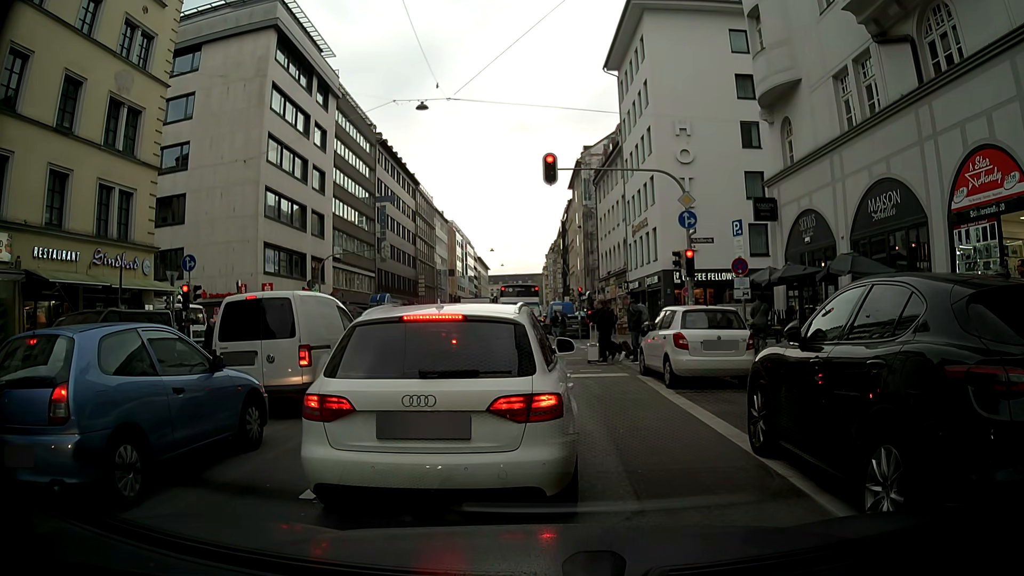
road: secondary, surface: asphalt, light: Day
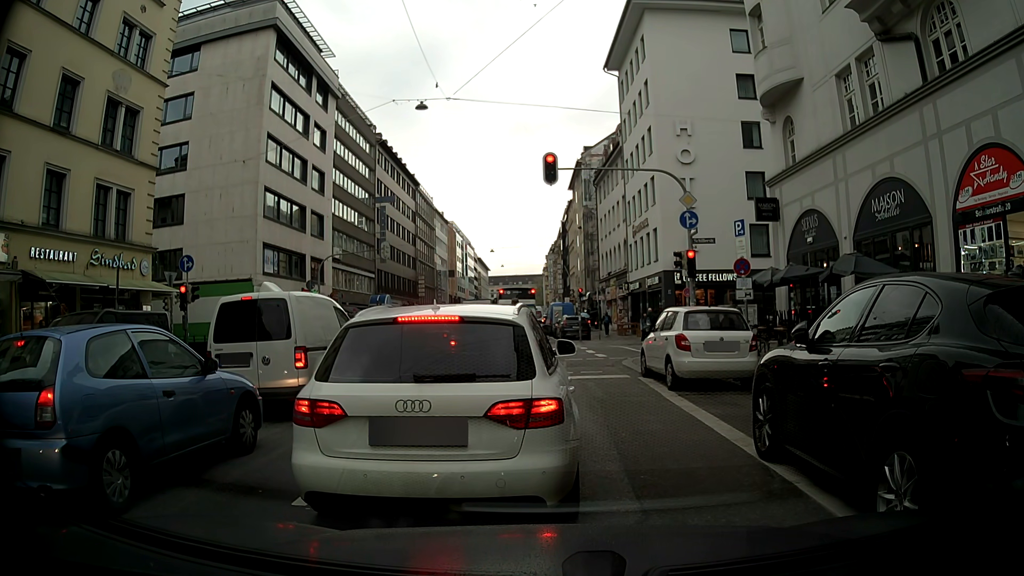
(0.0, +0.3) m; 0°
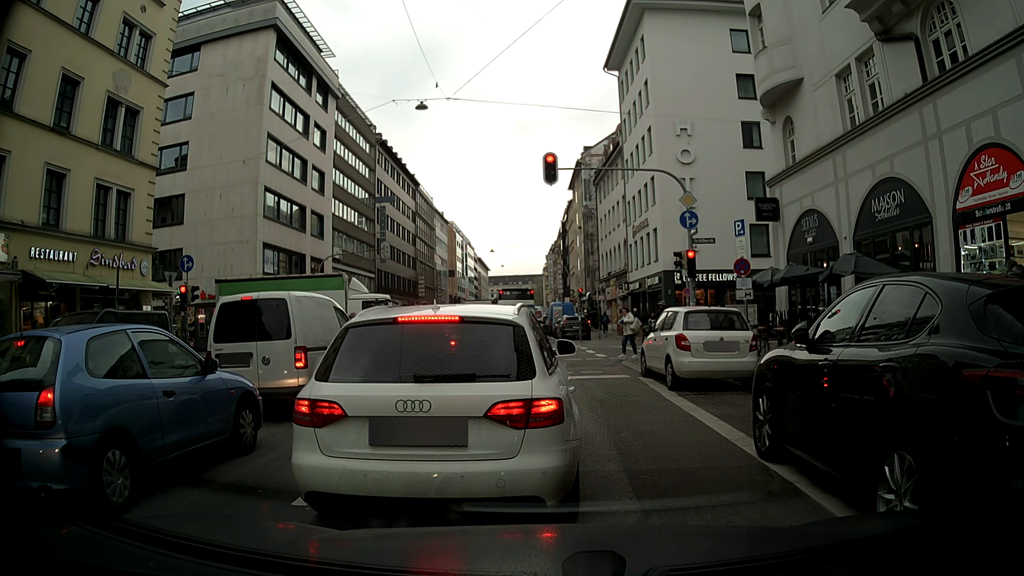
(0.0, 0.0) m; 0°
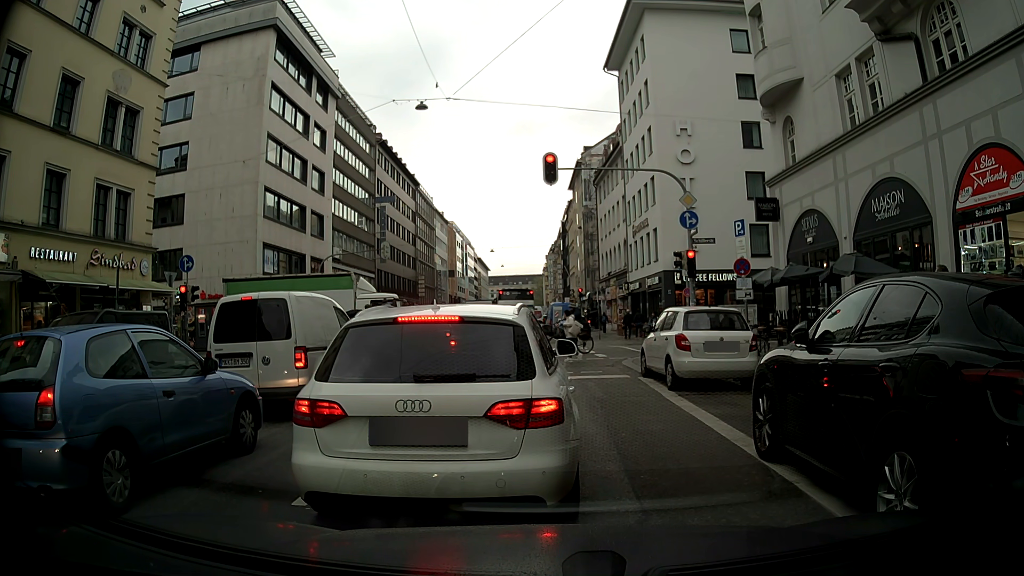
(0.0, 0.0) m; 0°
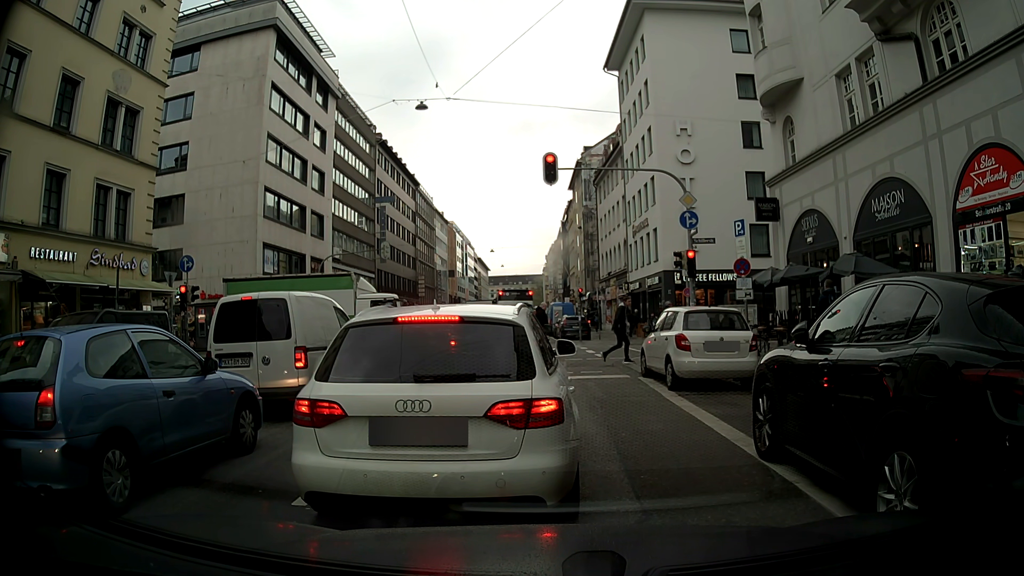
(0.0, 0.0) m; 0°
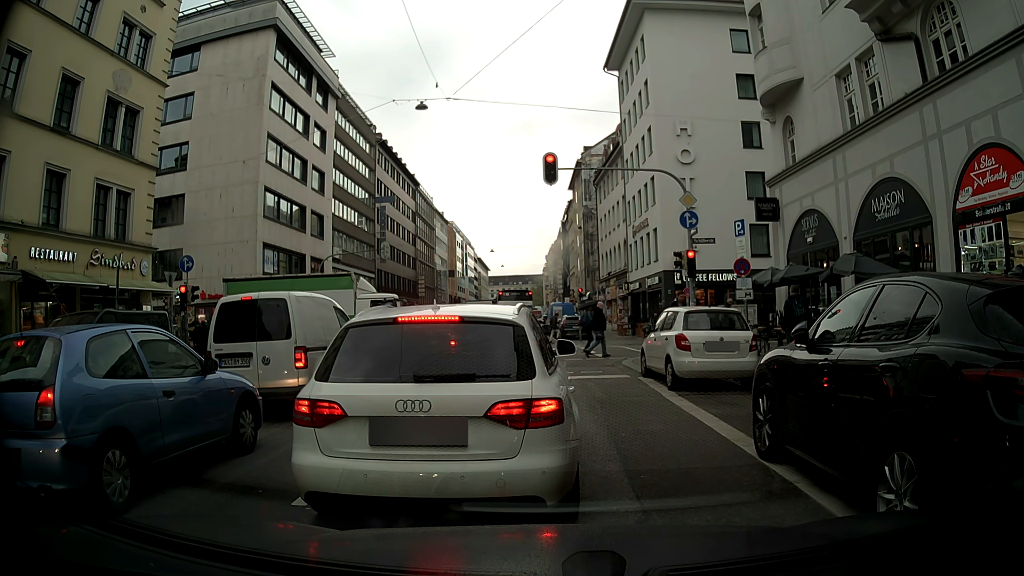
(0.0, 0.0) m; 0°
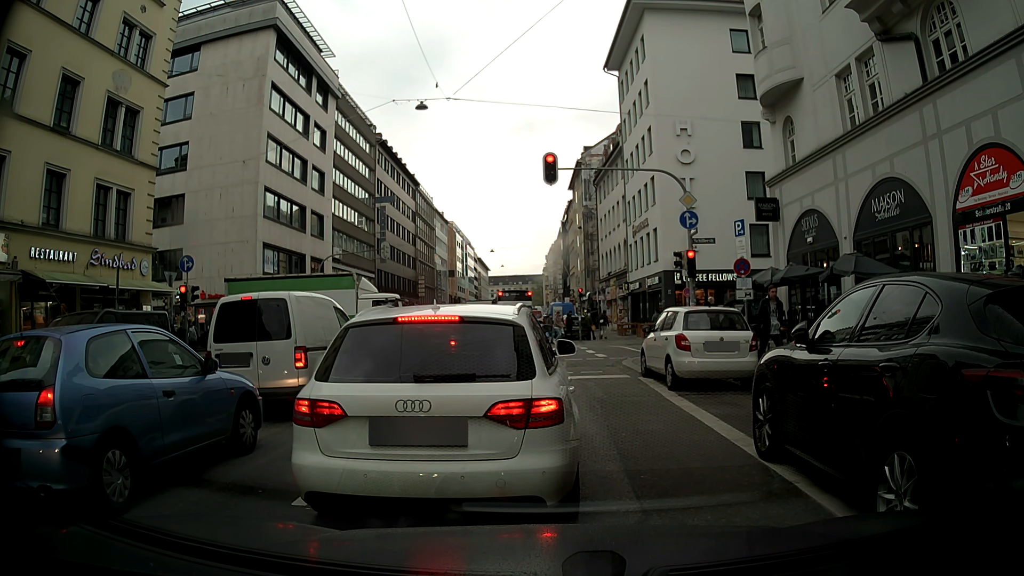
(0.0, 0.0) m; 0°
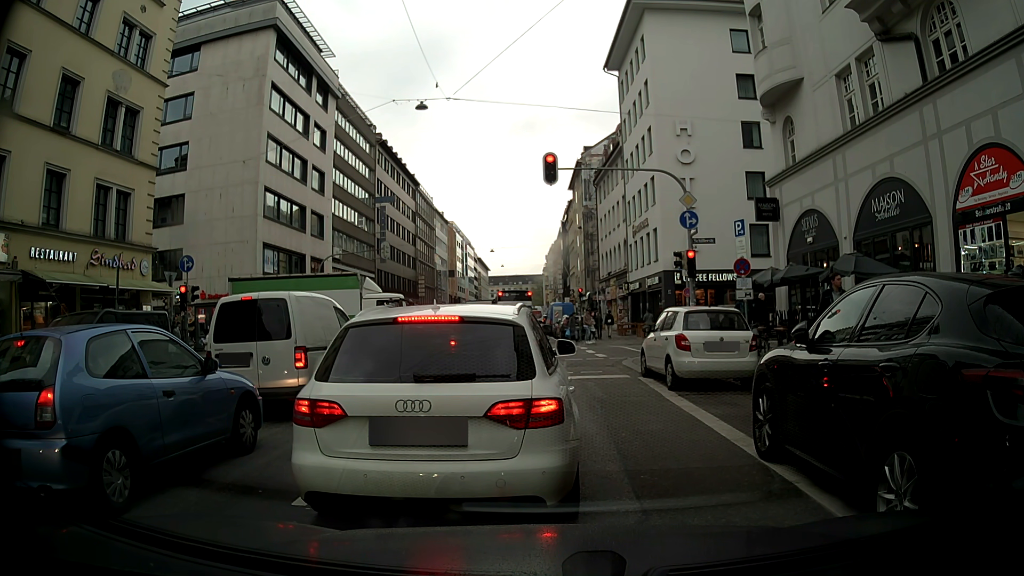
(0.0, 0.0) m; 0°
